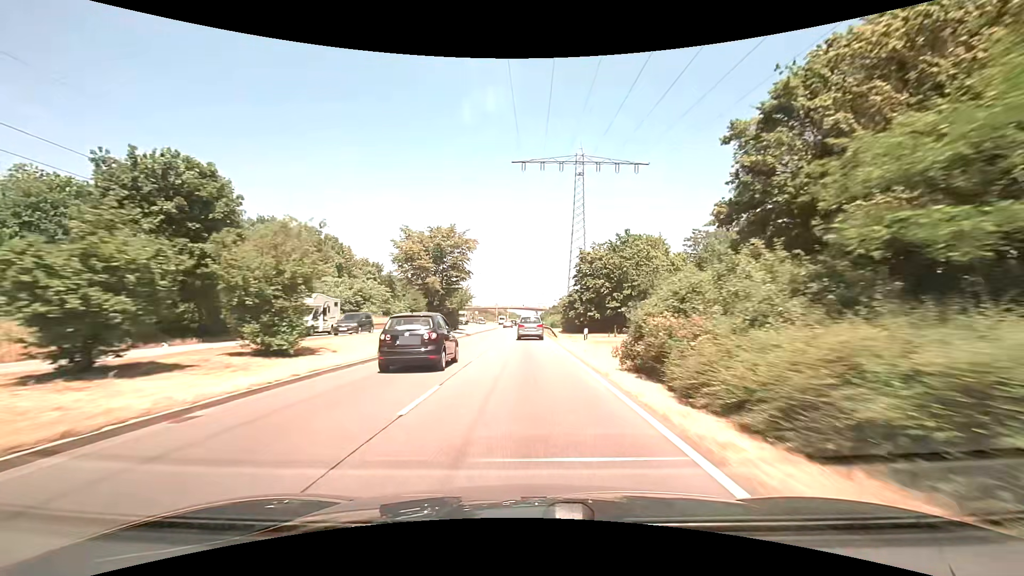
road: primary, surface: asphalt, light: Day
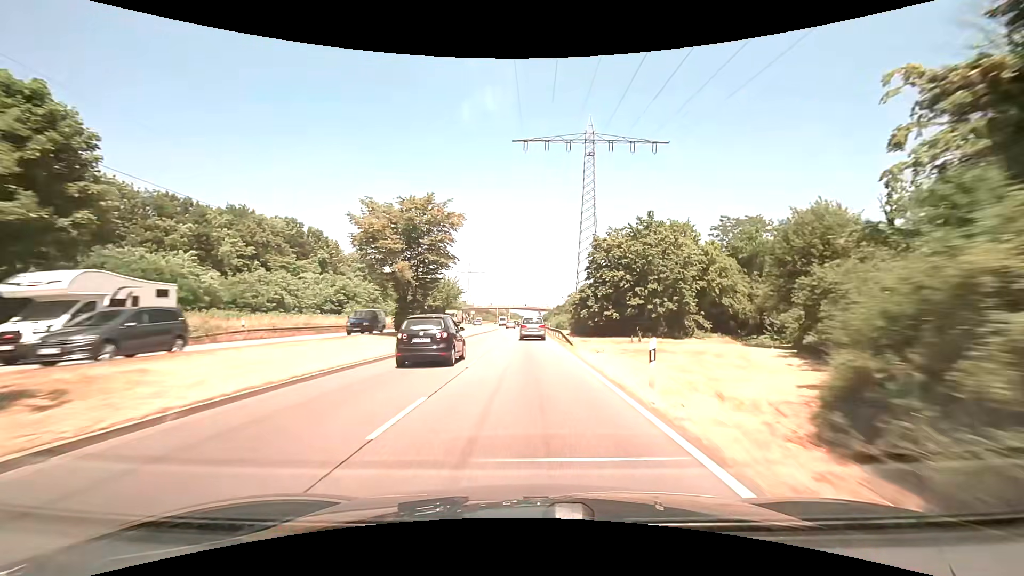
(-0.1, +10.6) m; 0°
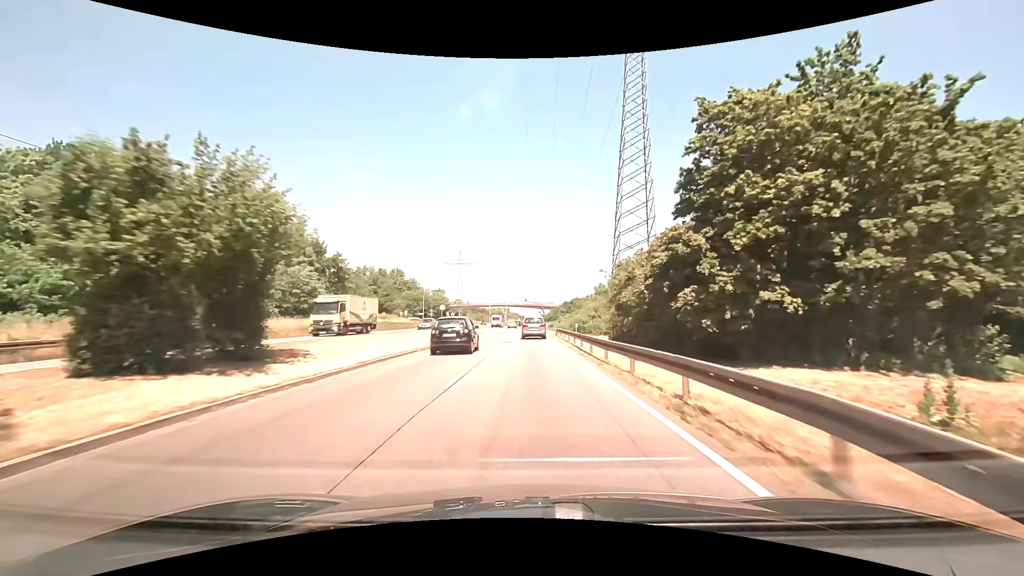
(-0.2, +31.9) m; 0°
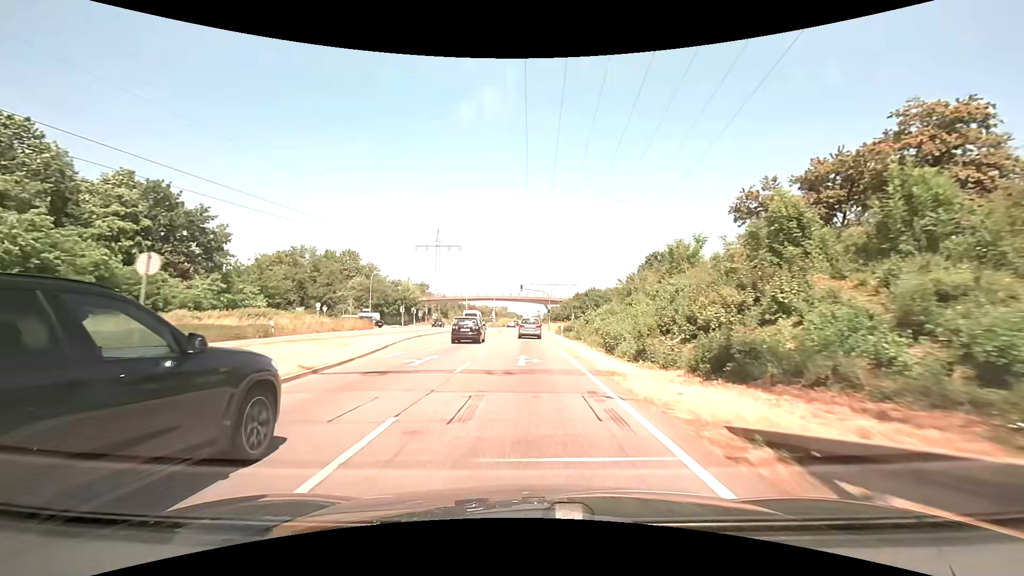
(+0.2, +42.4) m; 0°
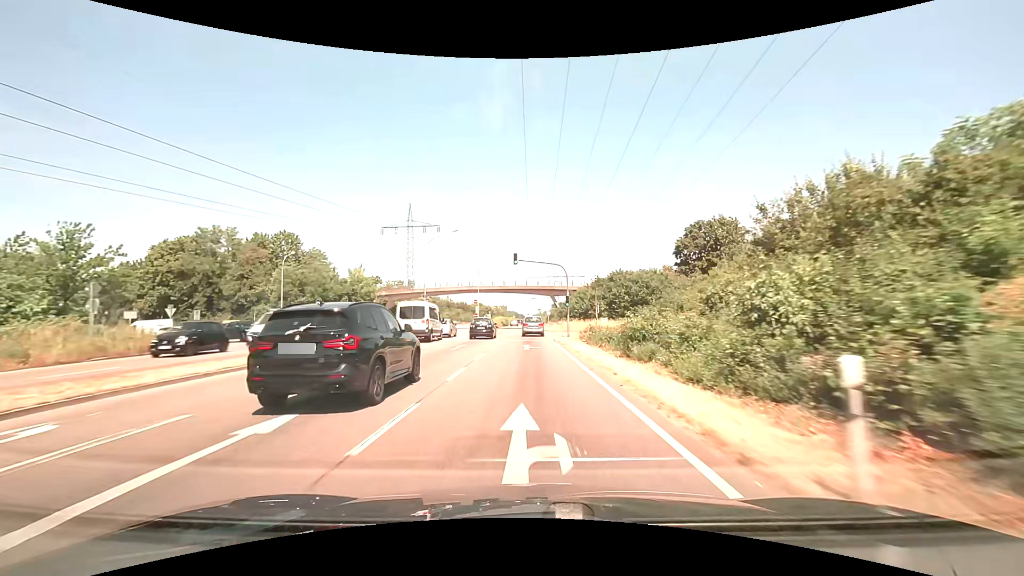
(0.0, +31.7) m; 0°
